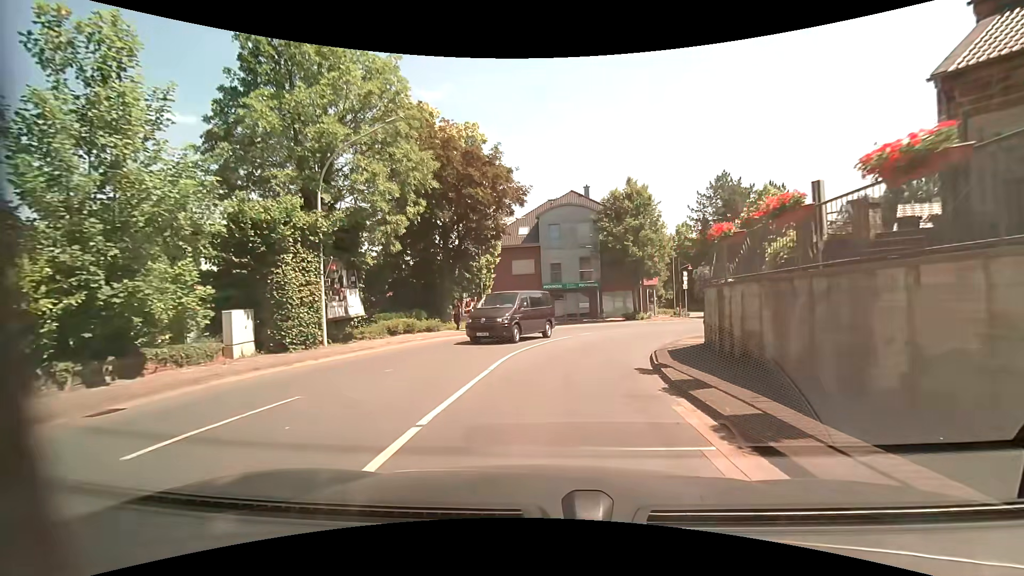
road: secondary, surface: asphalt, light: Day
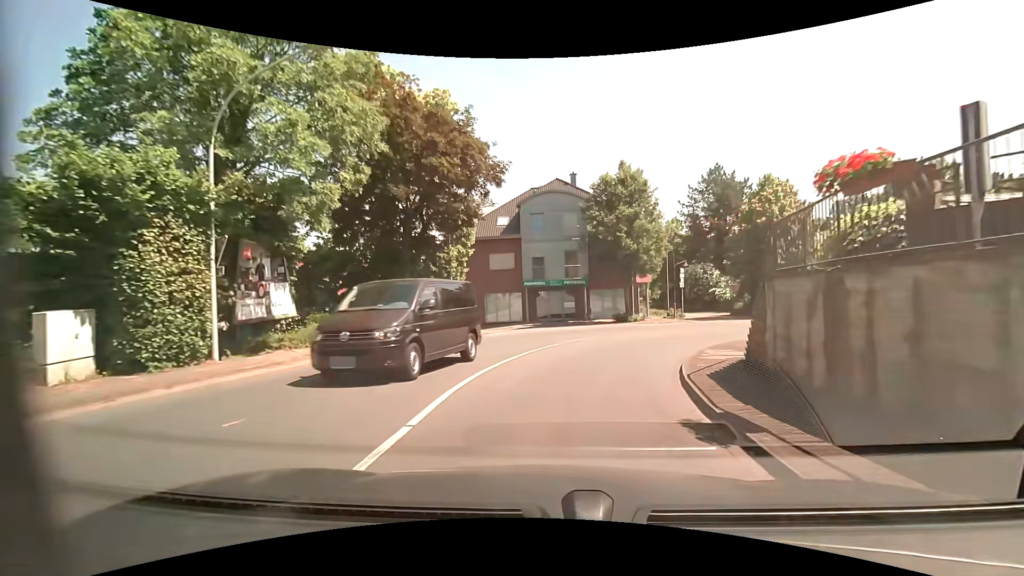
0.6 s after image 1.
(+0.1, +4.9) m; +2°
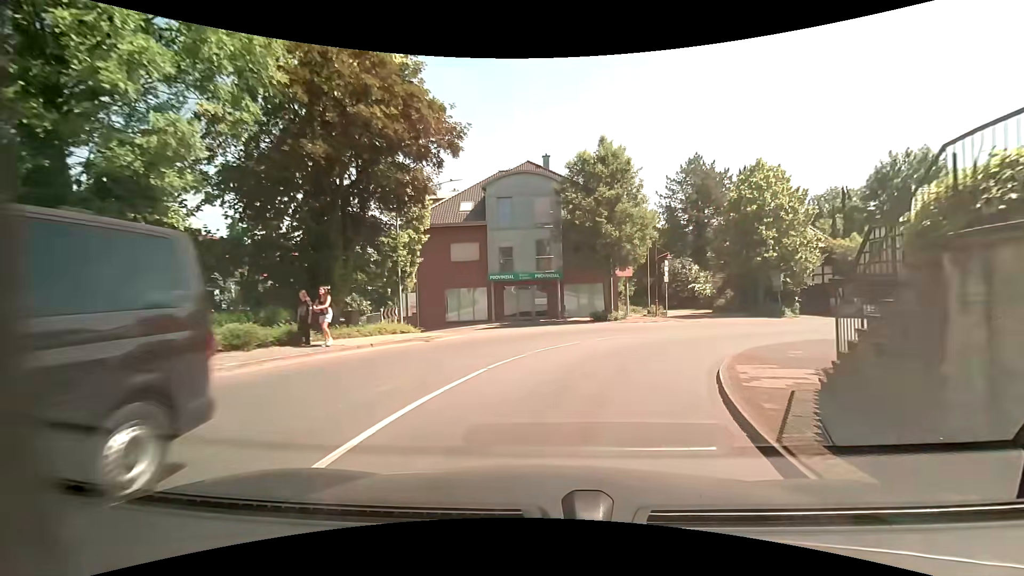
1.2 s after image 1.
(+0.1, +4.7) m; +2°
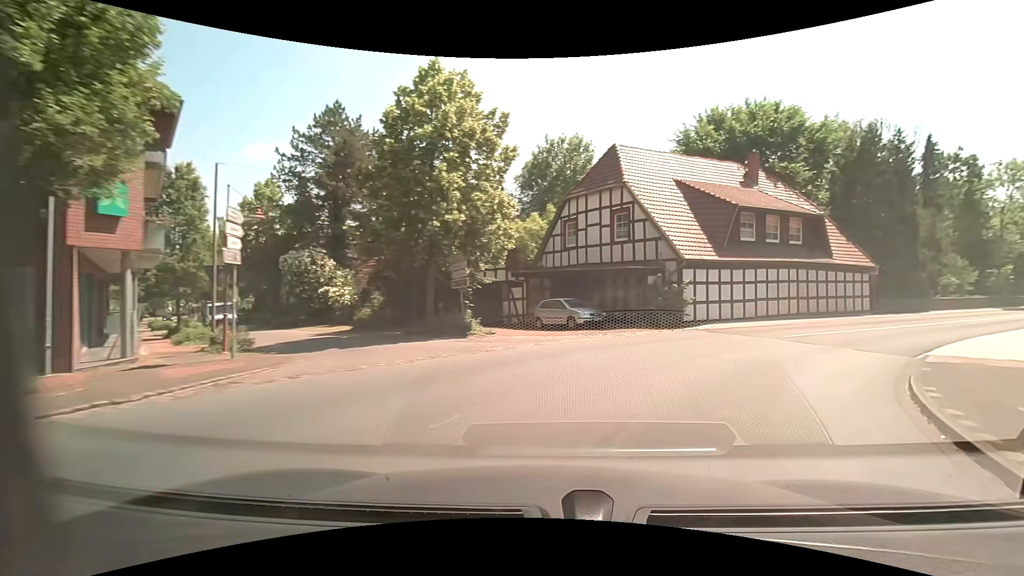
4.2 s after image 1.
(+5.6, +20.3) m; +38°
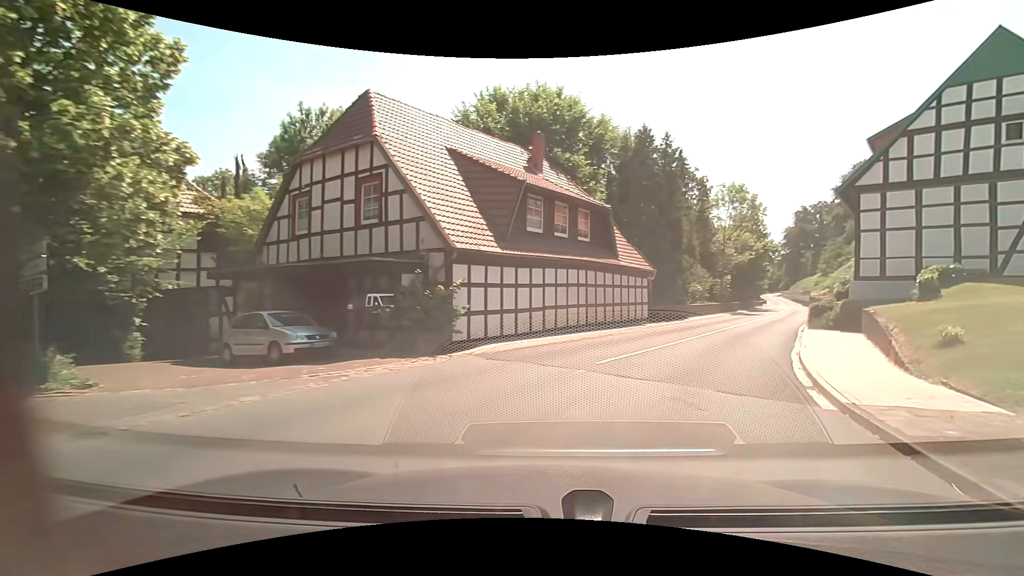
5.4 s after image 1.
(+1.7, +7.8) m; +24°
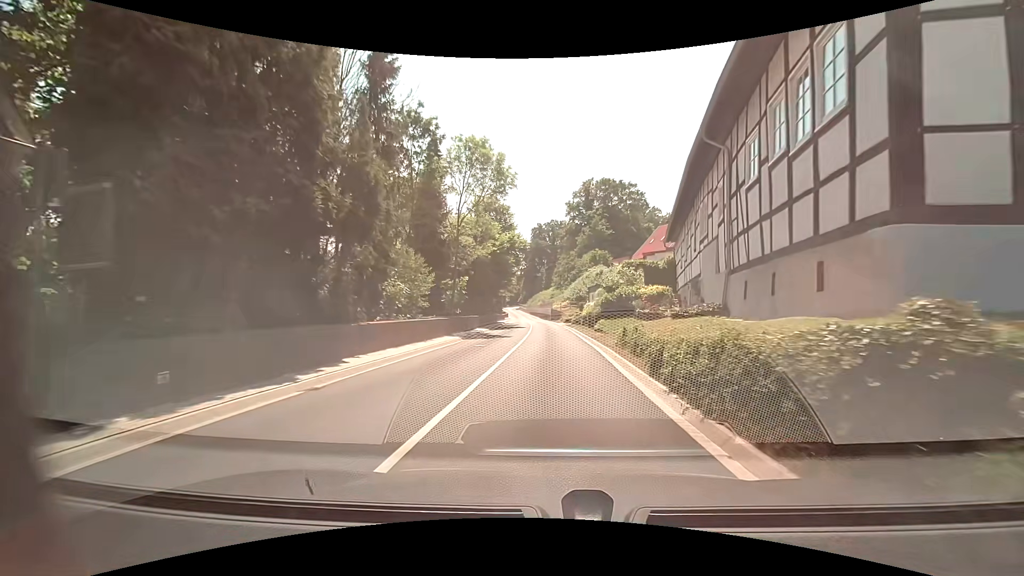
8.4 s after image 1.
(+7.8, +21.4) m; +28°
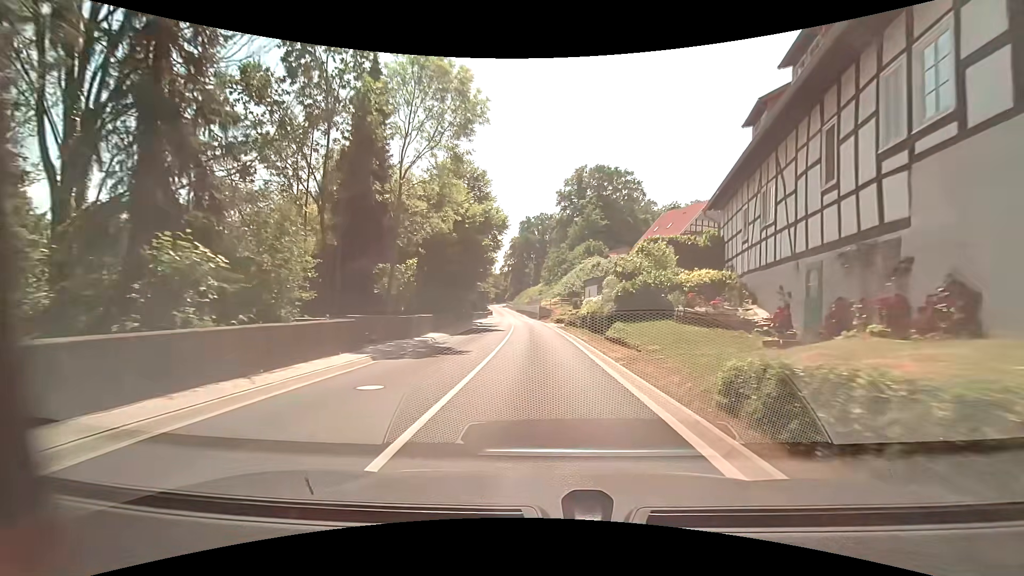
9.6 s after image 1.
(+0.2, +11.6) m; +1°
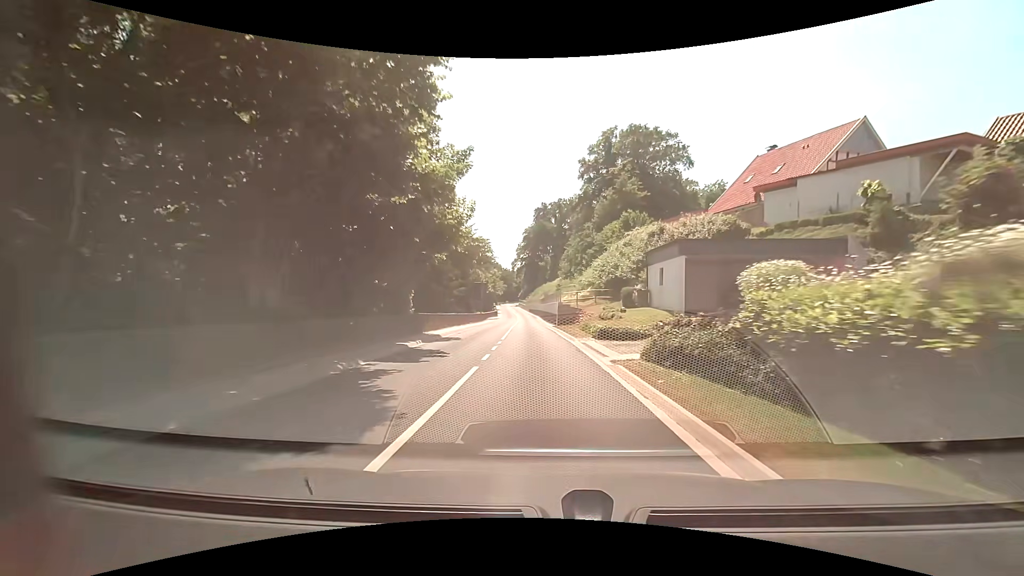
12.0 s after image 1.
(-0.4, +26.6) m; -1°
(0, +10) (-1, +20) (-1, +30) (-2, +40) (-2, +50) (-3, +60) (-4, +70) (-4, +80) (-5, +90) (-5, +100) m
